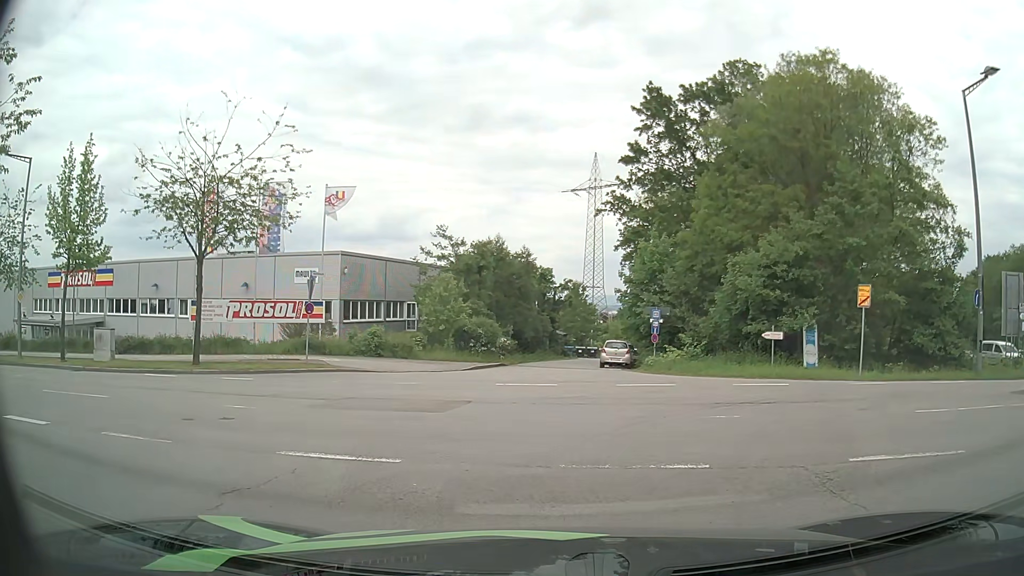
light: Day
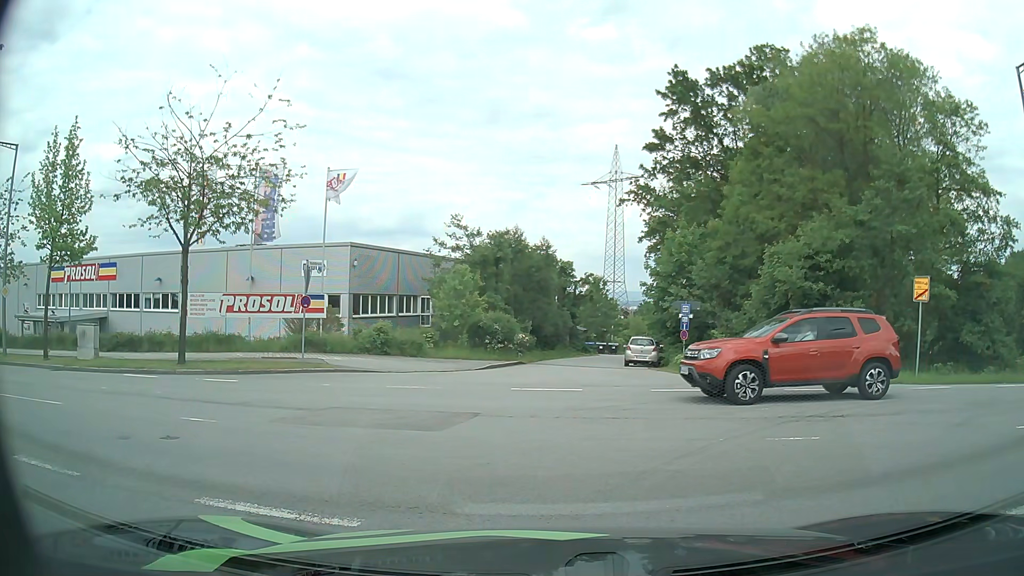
(0.0, +2.3) m; -1°
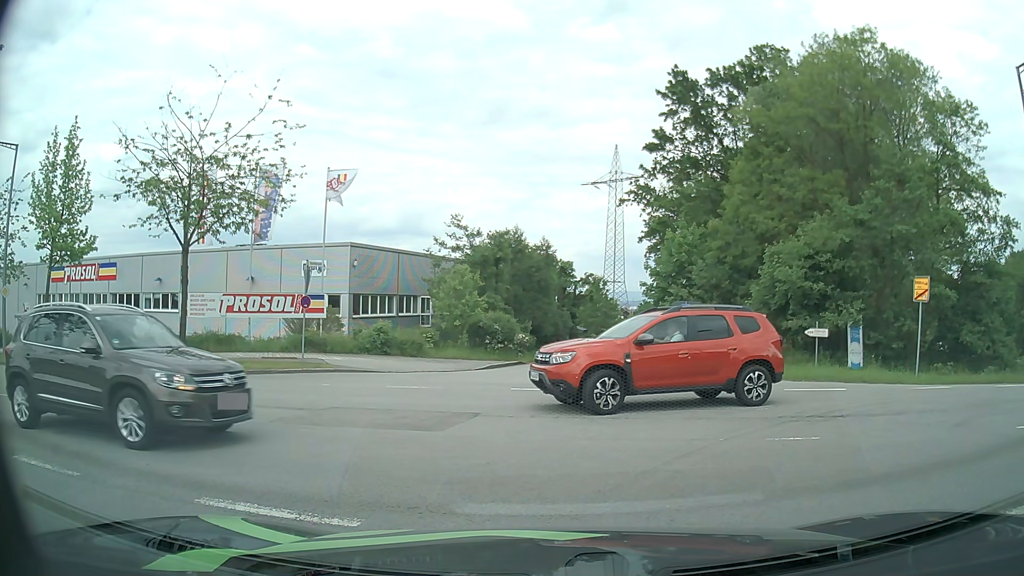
(0.0, 0.0) m; 0°
(-2, +10) (-10, +15) (-19, +18) (-29, +21) (-39, +23) (-49, +25) (-58, +28) (-68, +30) (-77, +34) (-87, +37) m
